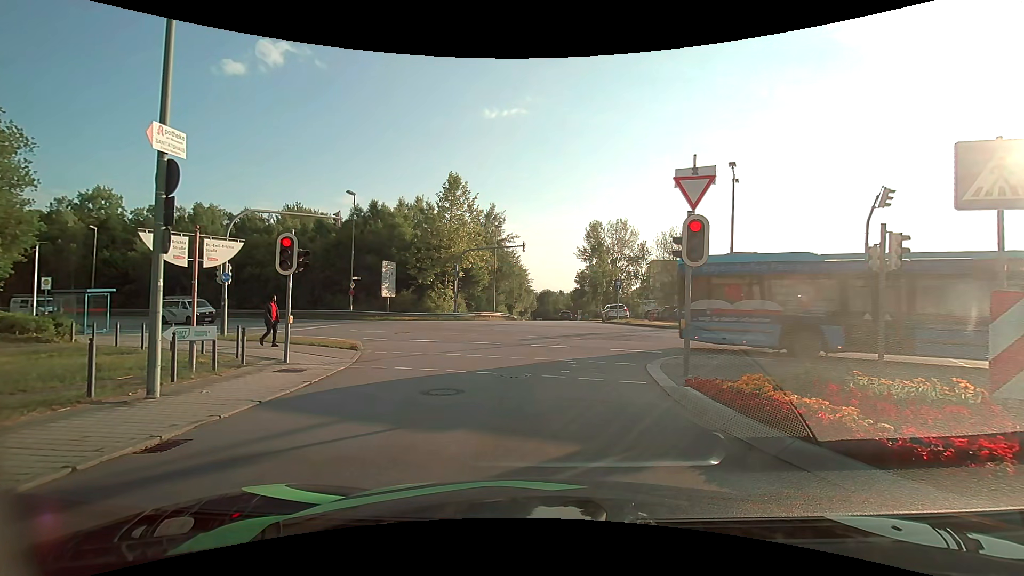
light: Day
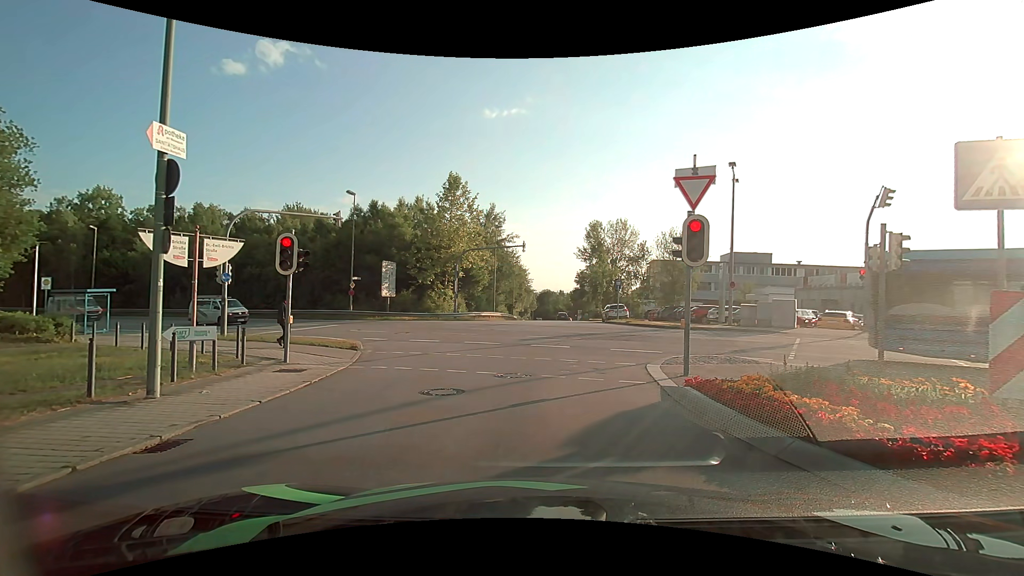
(0.0, 0.0) m; 0°
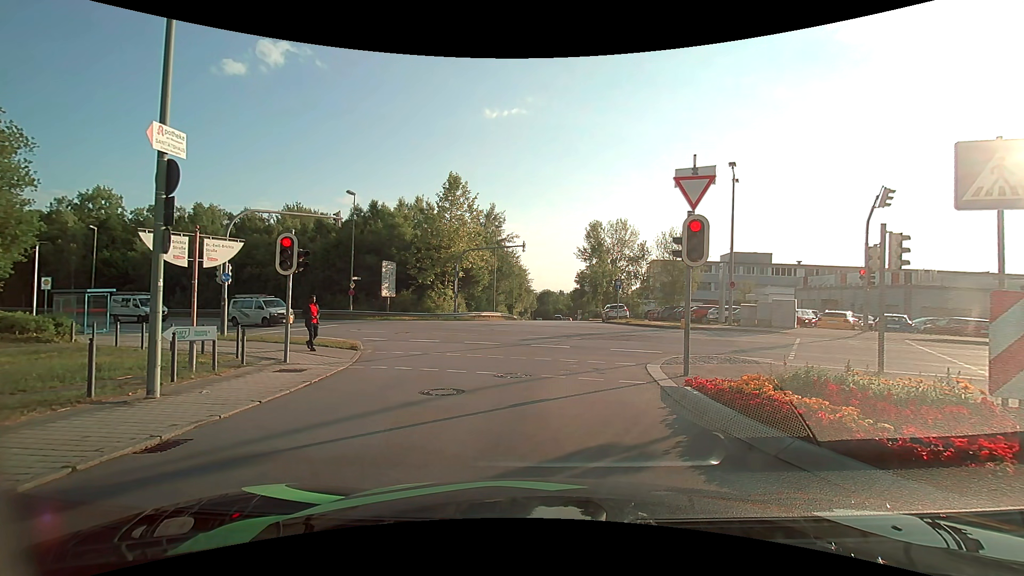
(0.0, 0.0) m; 0°
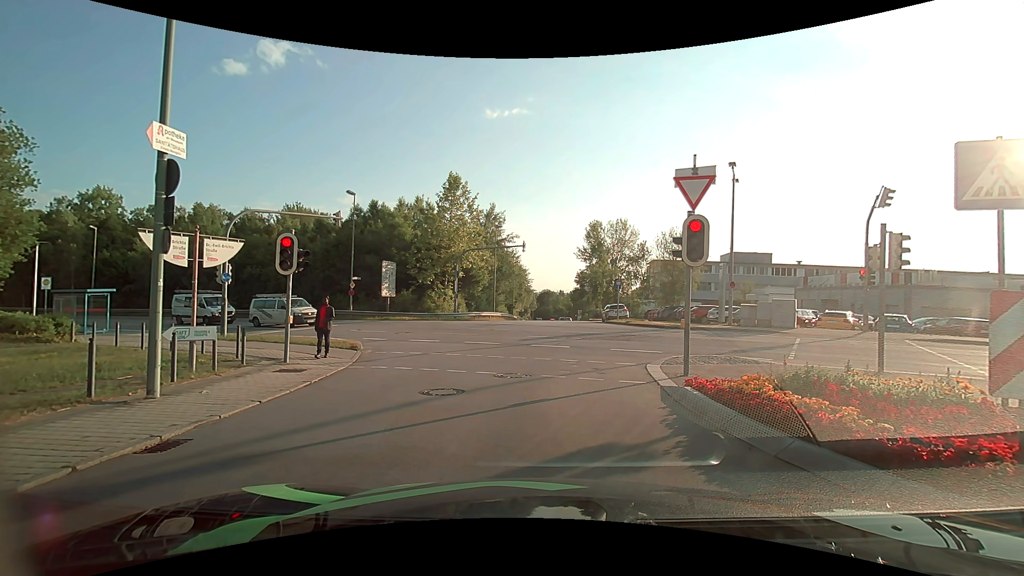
(0.0, 0.0) m; 0°
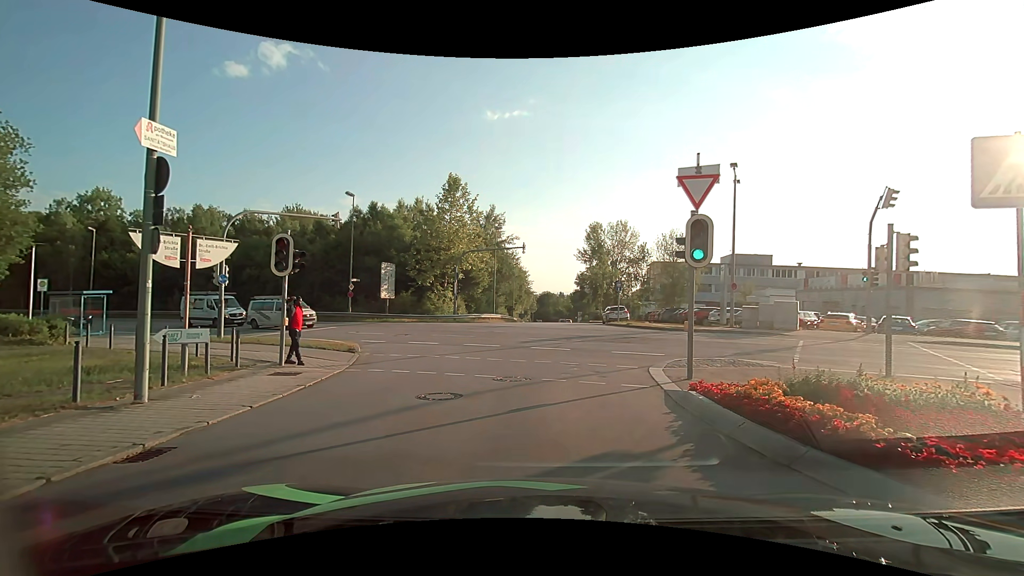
(0.0, +0.2) m; 0°
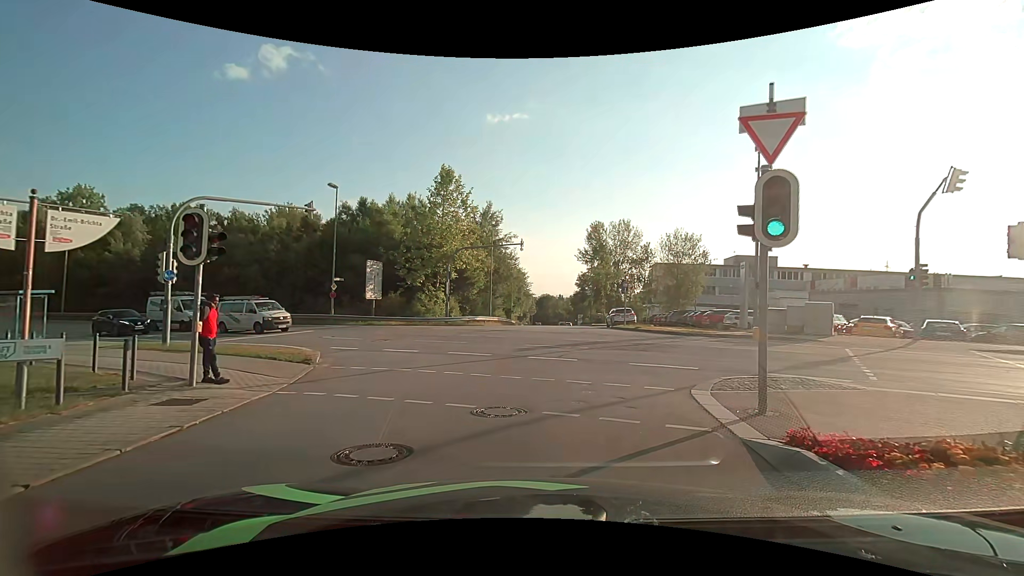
(0.0, +3.5) m; 0°
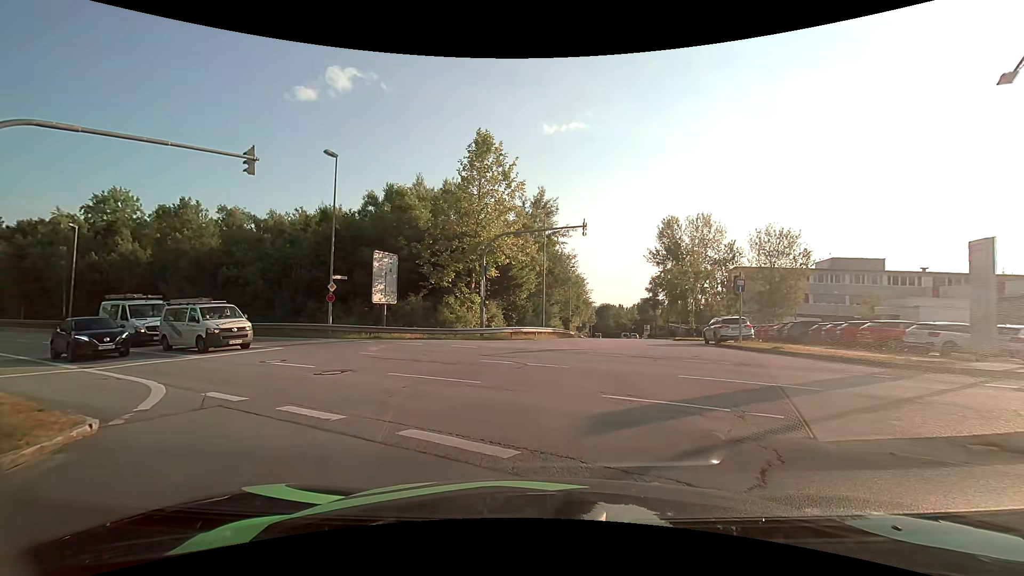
(-0.5, +10.7) m; -7°
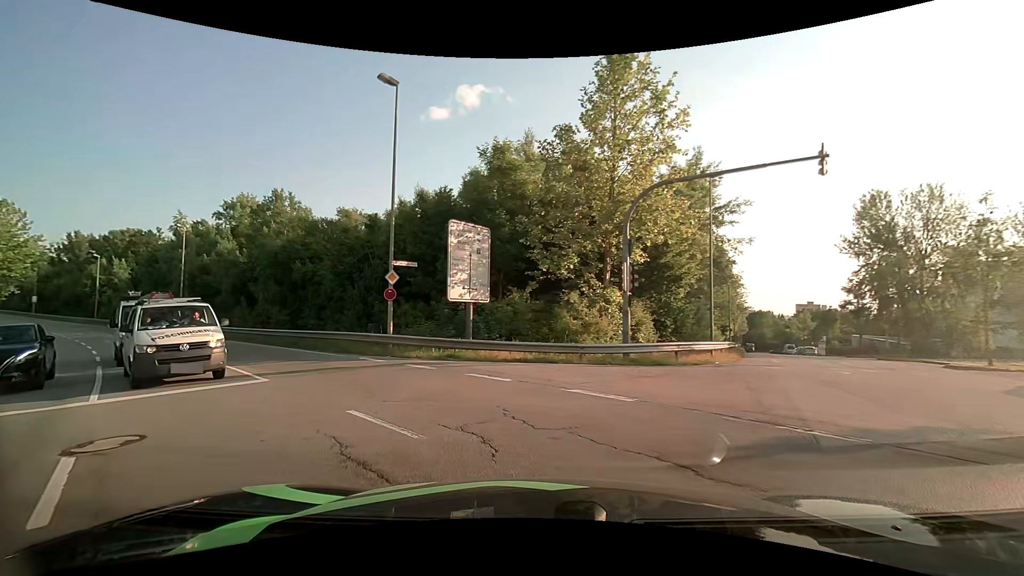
(-1.2, +11.0) m; -15°
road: secondary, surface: asphalt
(-2, +10) (-7, +18) (-14, +25) (-22, +32) (-29, +39) (-36, +46) (-44, +52) (-52, +58) (-60, +65) (-68, +70) m
